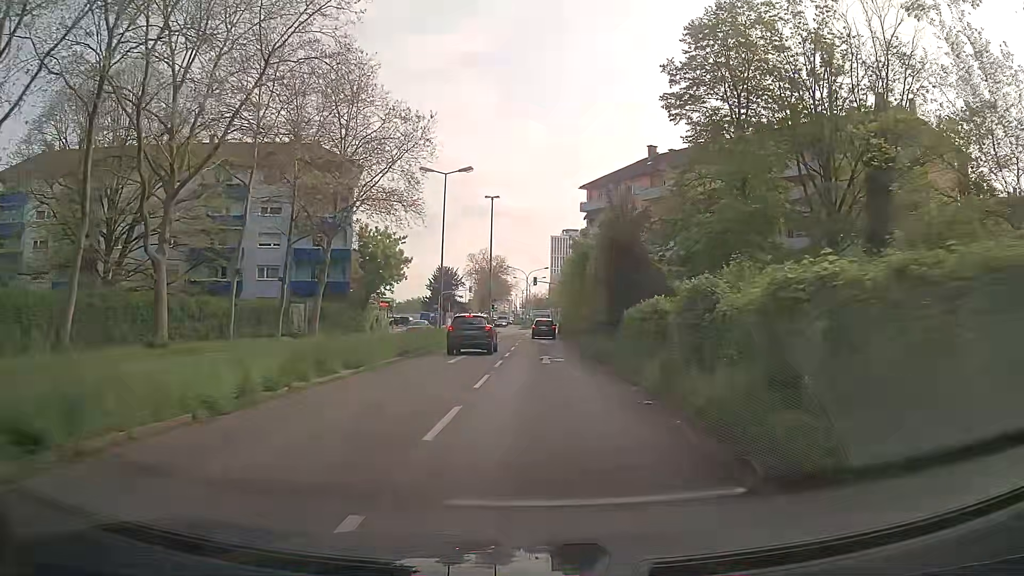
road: secondary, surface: asphalt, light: Day
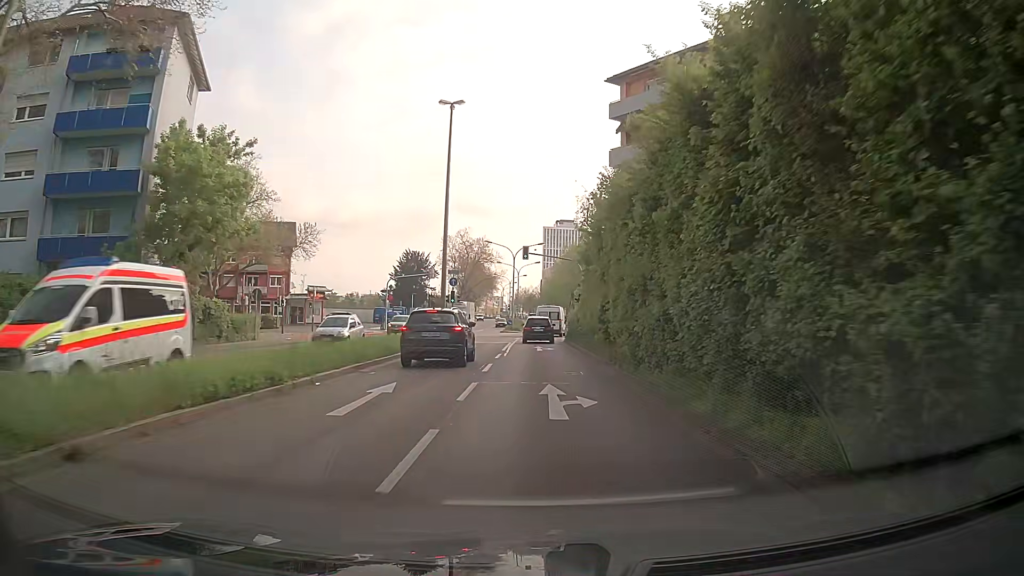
(+0.6, +32.4) m; +1°
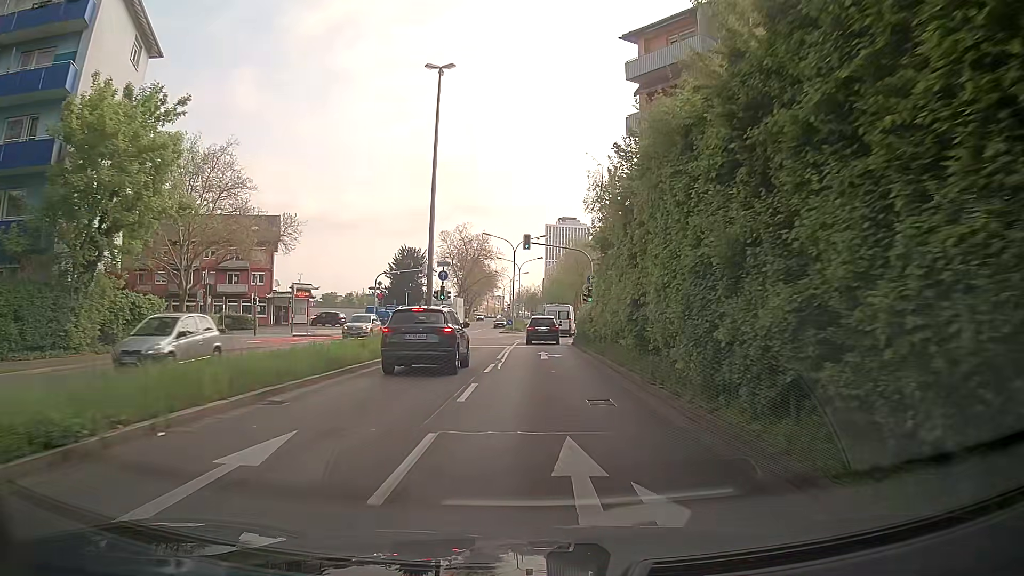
(+0.1, +6.3) m; +1°
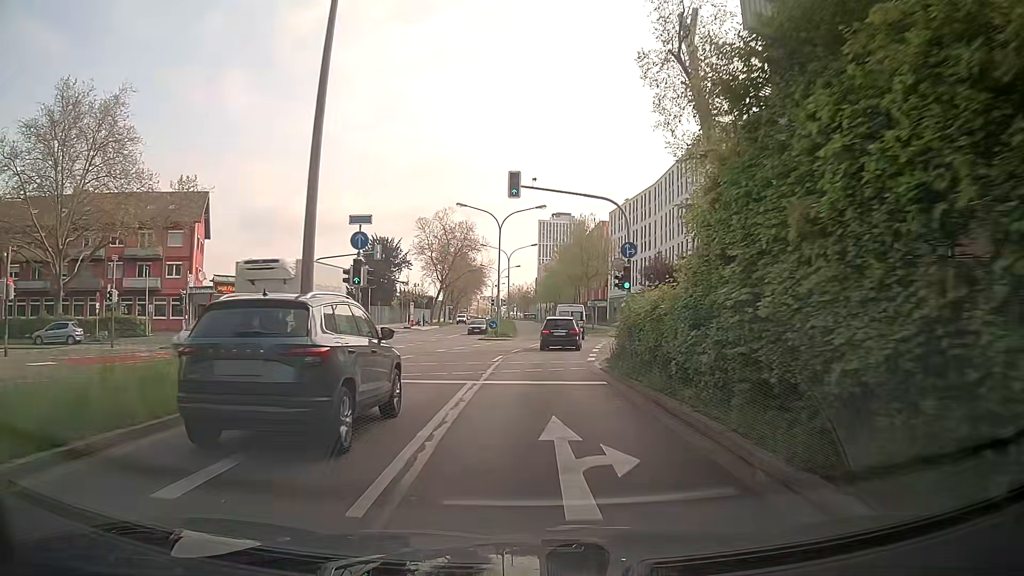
(0.0, +18.3) m; 0°
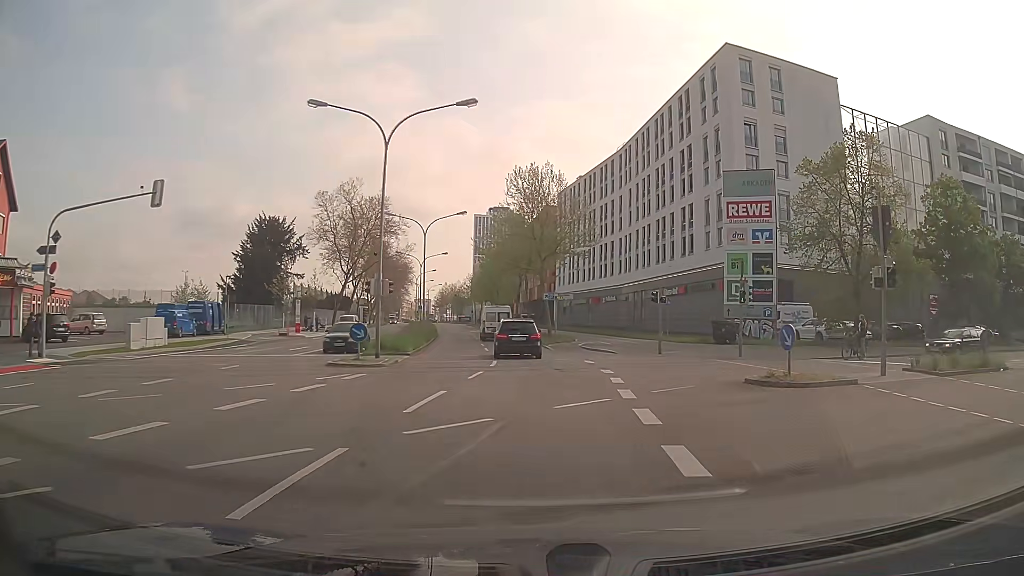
(+1.0, +24.7) m; +6°
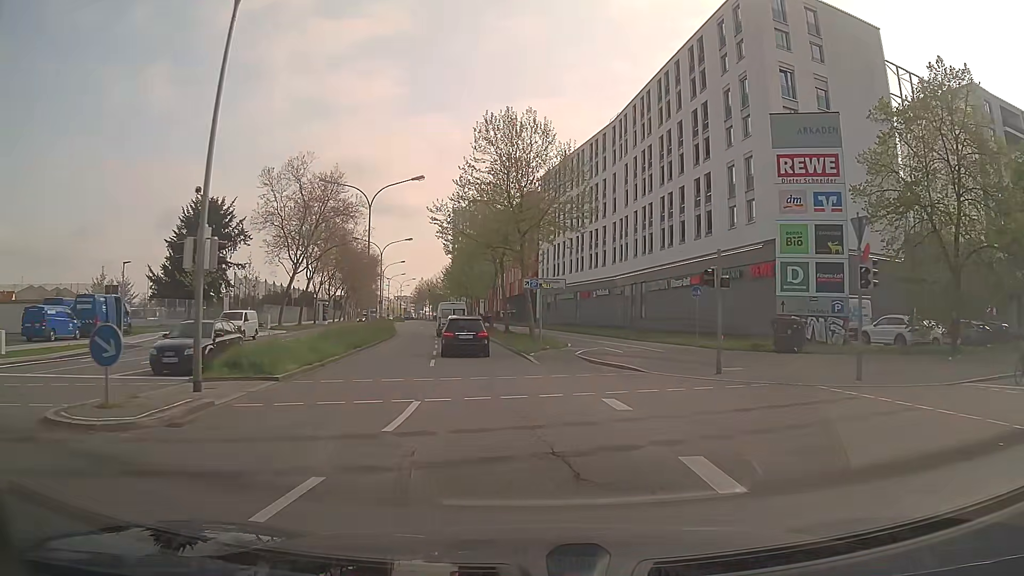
(+0.3, +12.6) m; +2°
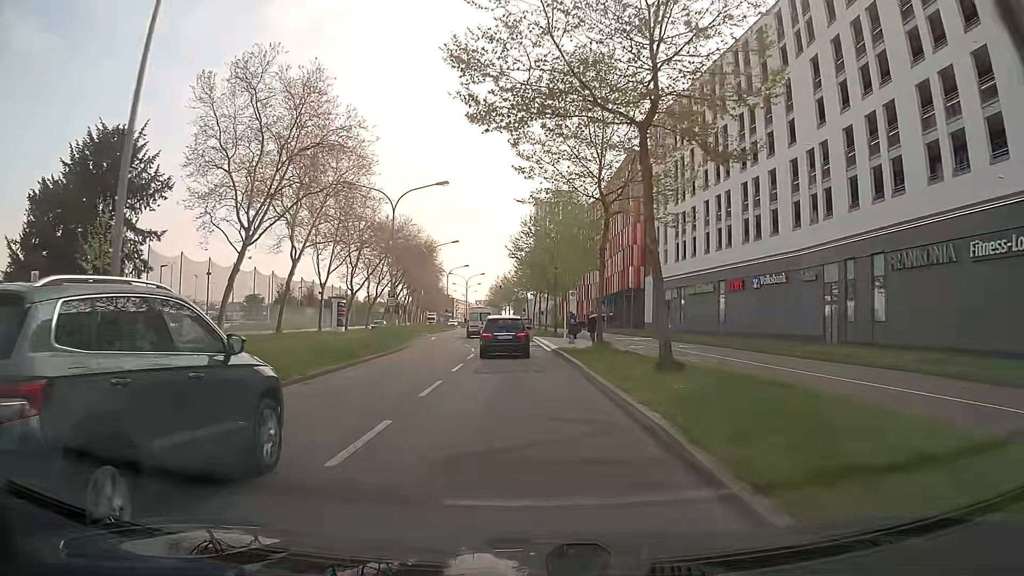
(-2.6, +32.4) m; -8°
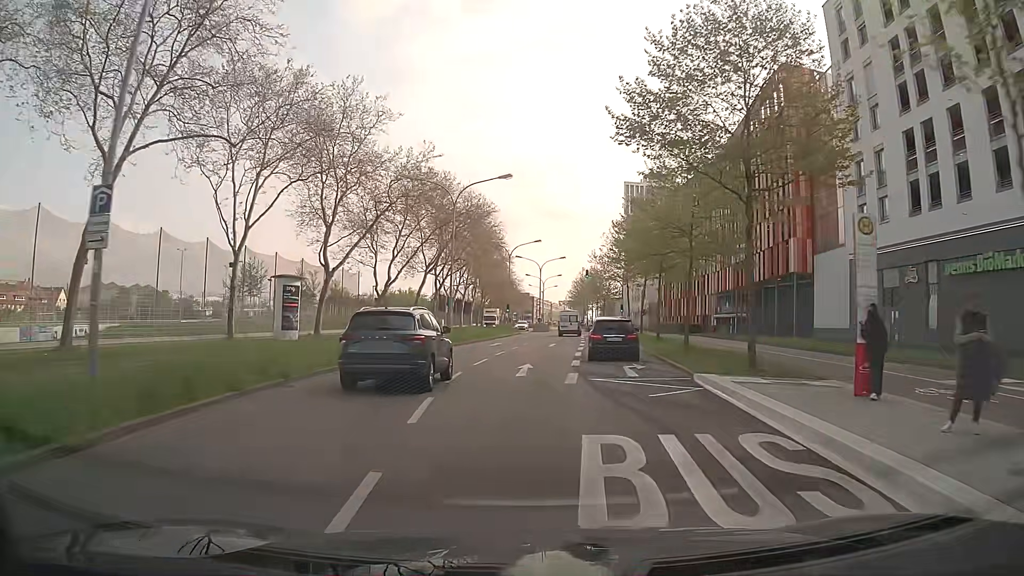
(-1.3, +33.5) m; -7°
(0, +10) (0, +20) (0, +30) (+1, +40) (+2, +50) (+2, +60) (+3, +70) (+4, +80) (+4, +90) (+5, +100) m
